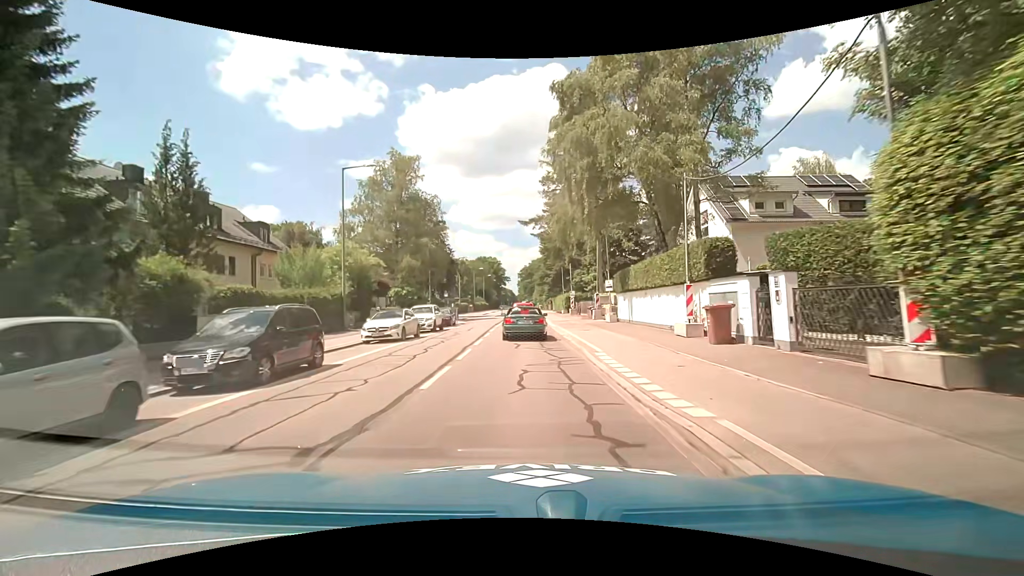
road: tertiary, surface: asphalt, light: Day
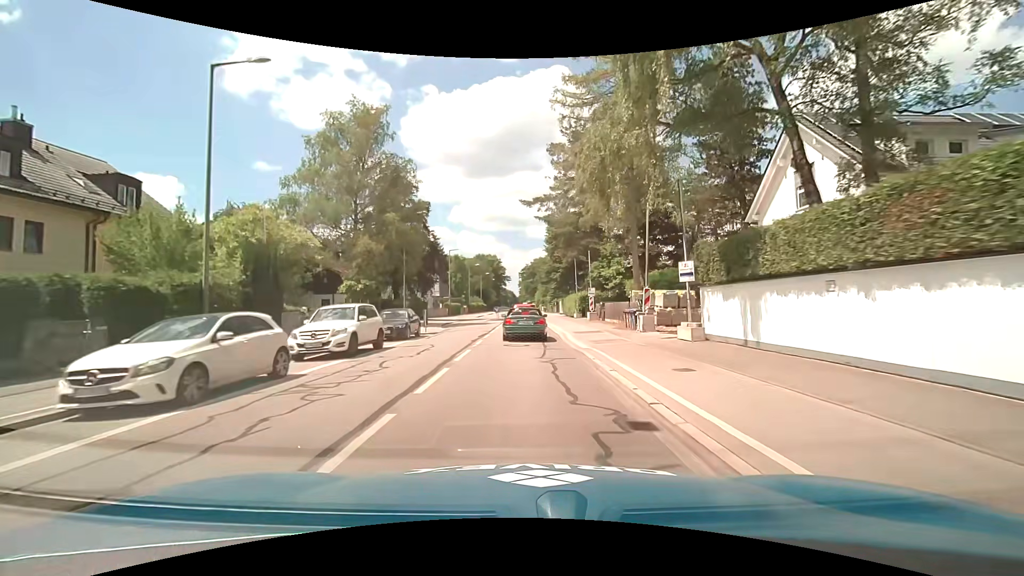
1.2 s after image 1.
(+0.1, +14.0) m; 0°
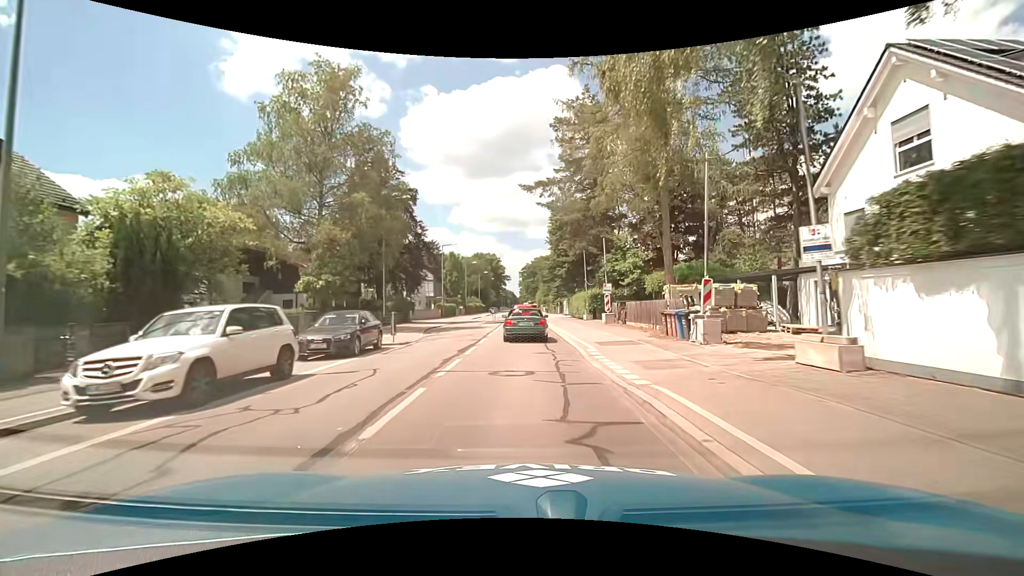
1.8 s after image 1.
(0.0, +7.1) m; 0°
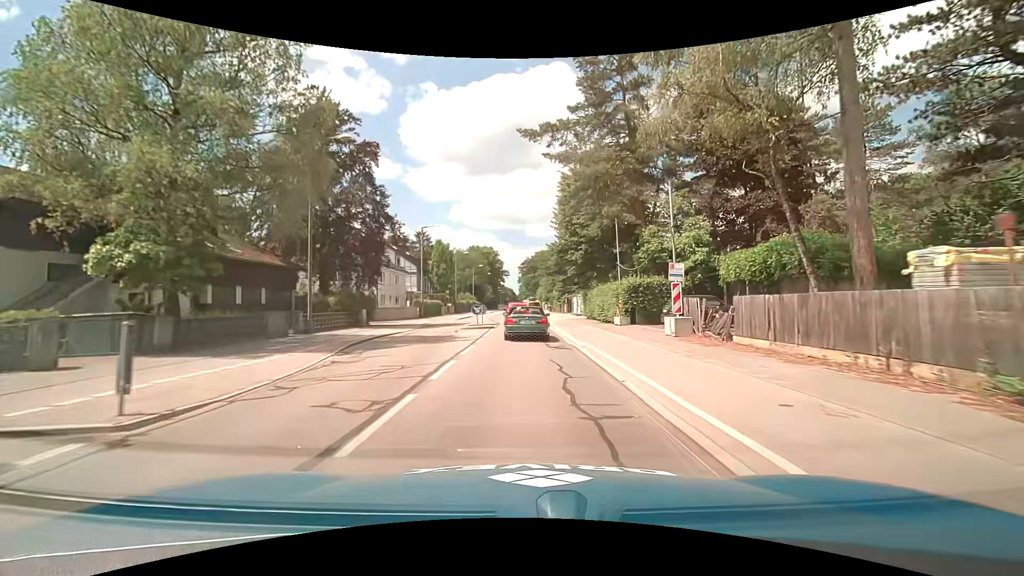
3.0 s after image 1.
(-0.1, +14.3) m; 0°
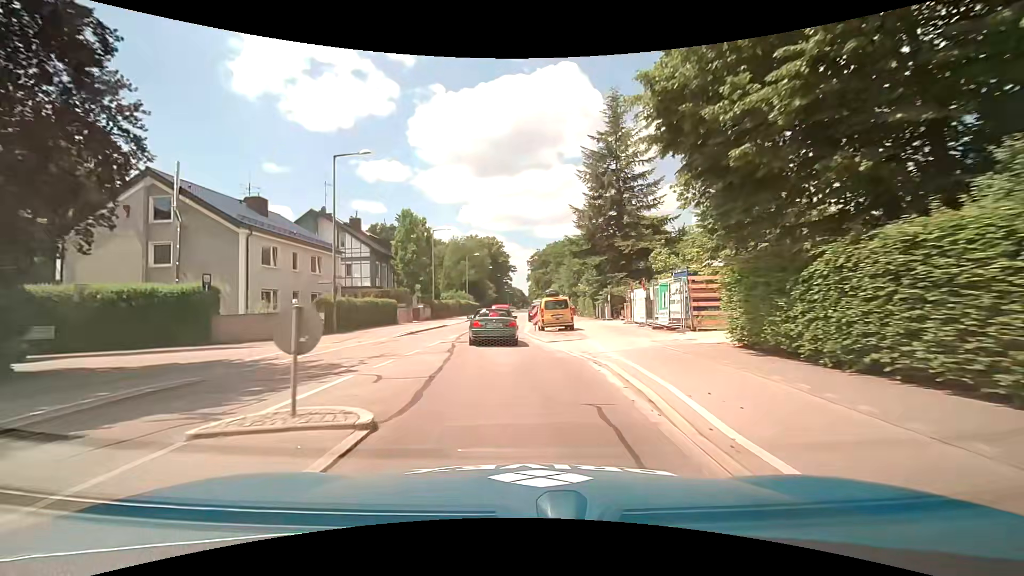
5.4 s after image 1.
(+0.2, +28.0) m; 0°
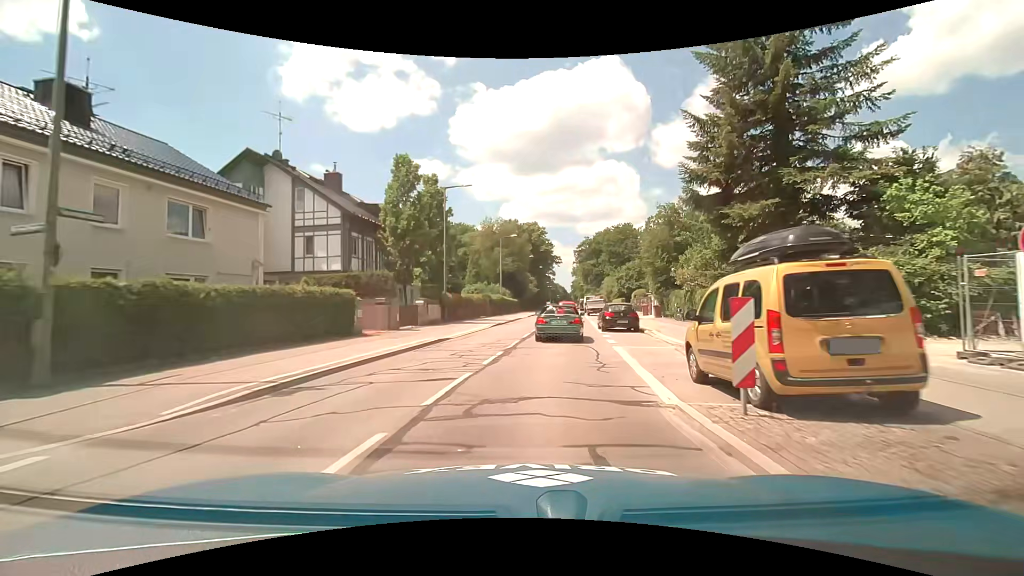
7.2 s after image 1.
(-1.4, +20.3) m; -6°
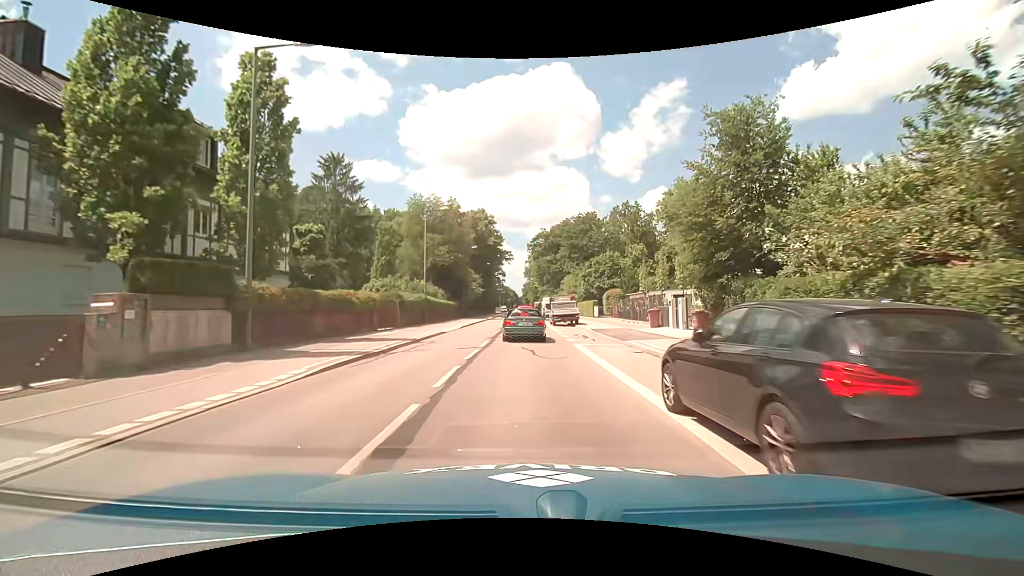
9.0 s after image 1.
(+1.4, +20.9) m; +6°
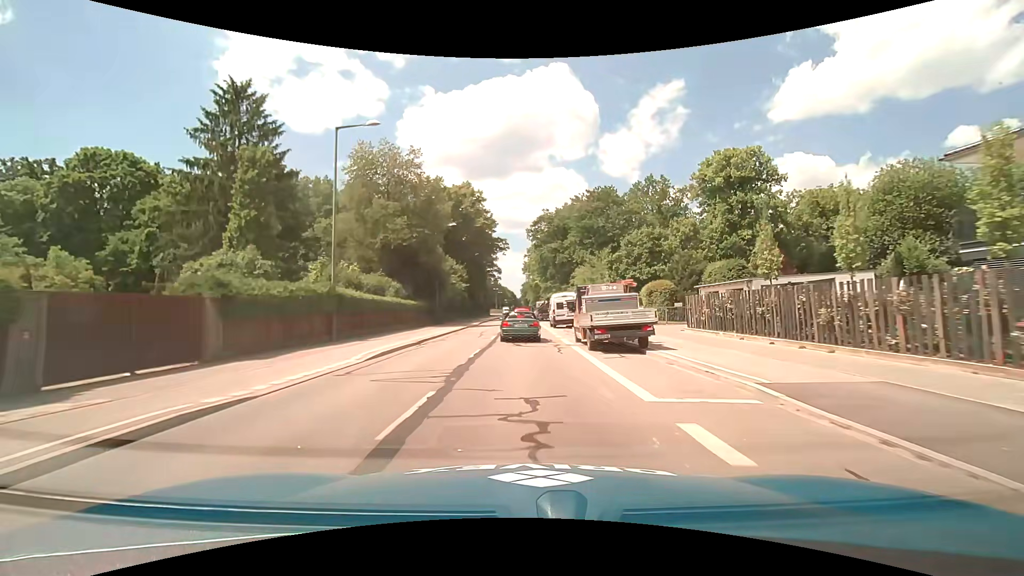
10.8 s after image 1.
(+0.2, +21.9) m; +1°
(0, +10) (0, +20) (0, +30) (0, +40) (0, +50) (-1, +60) (-1, +70) (-1, +80) (-1, +90) (-1, +100) m
